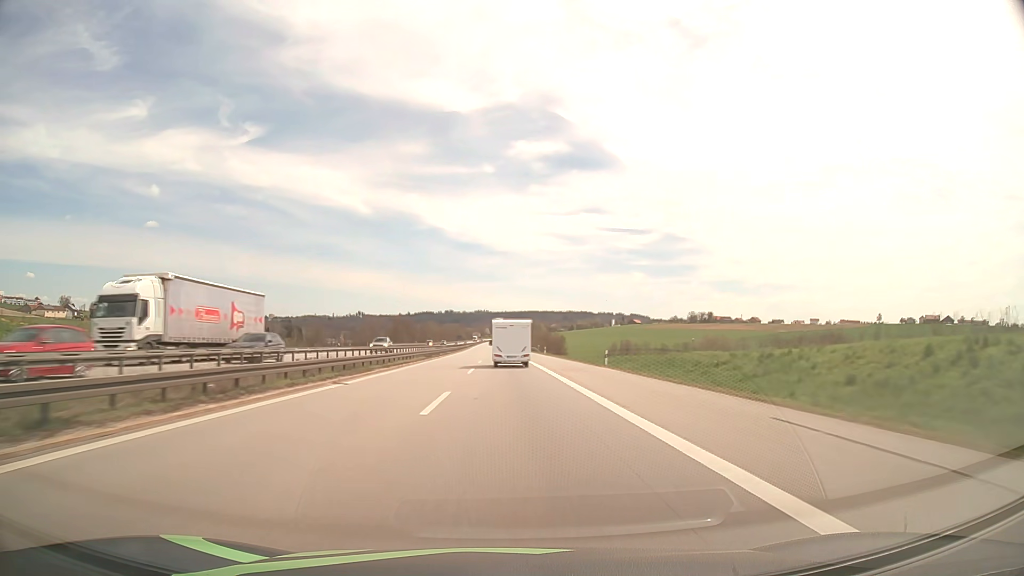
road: motorway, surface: asphalt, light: Day
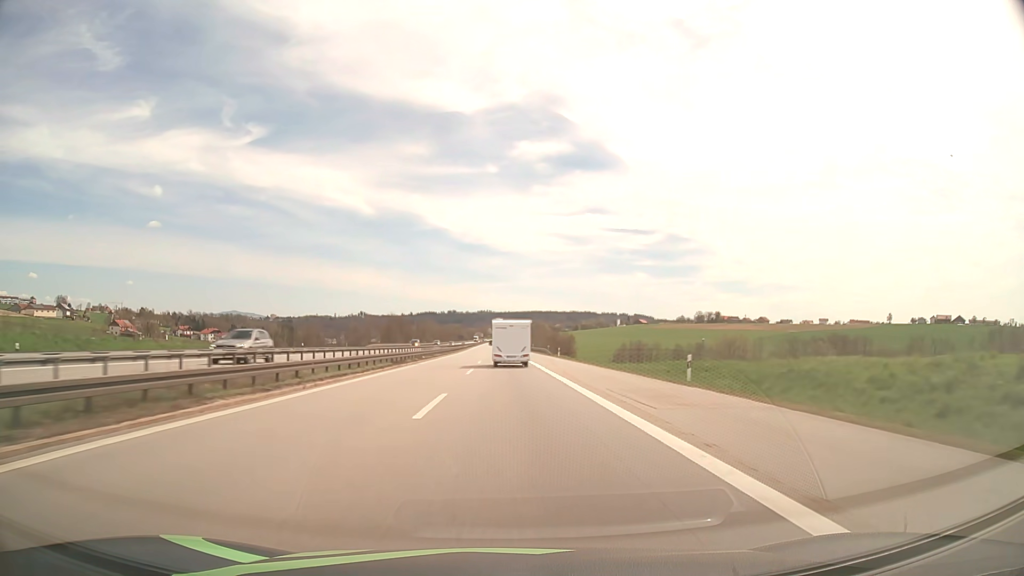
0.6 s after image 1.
(-0.1, +18.8) m; 0°
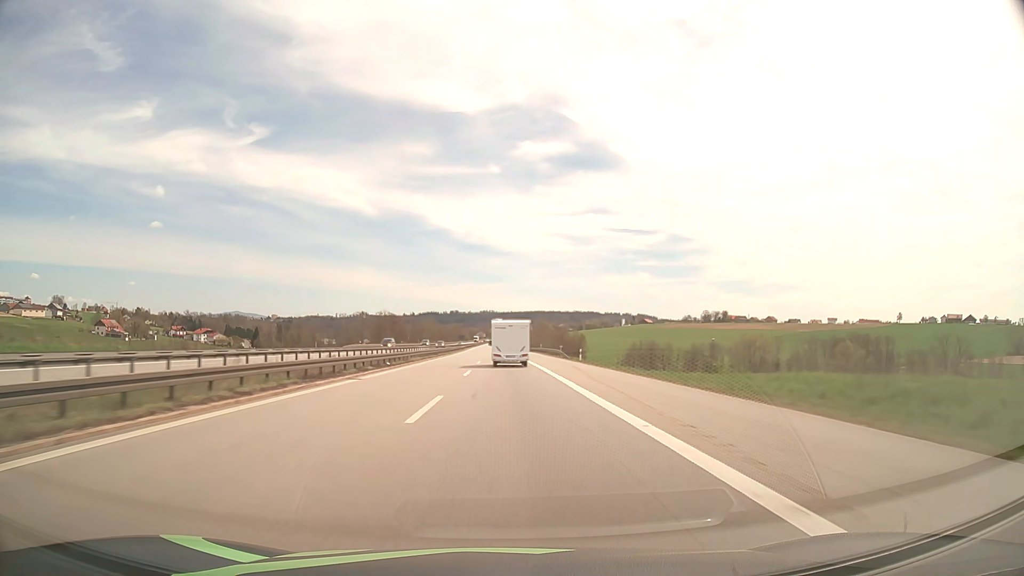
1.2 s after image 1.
(0.0, +18.8) m; 0°
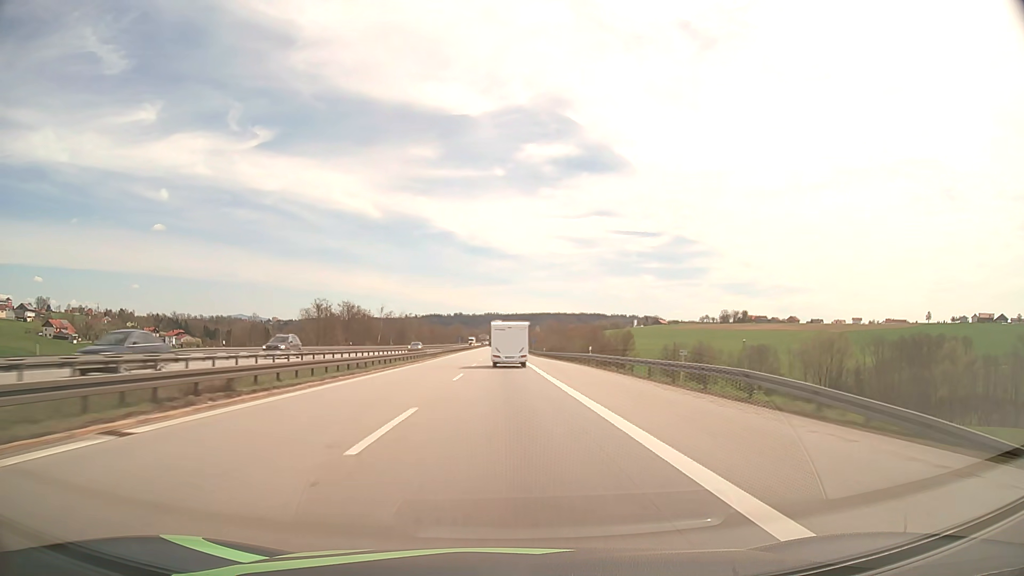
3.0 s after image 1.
(-0.2, +56.5) m; 0°
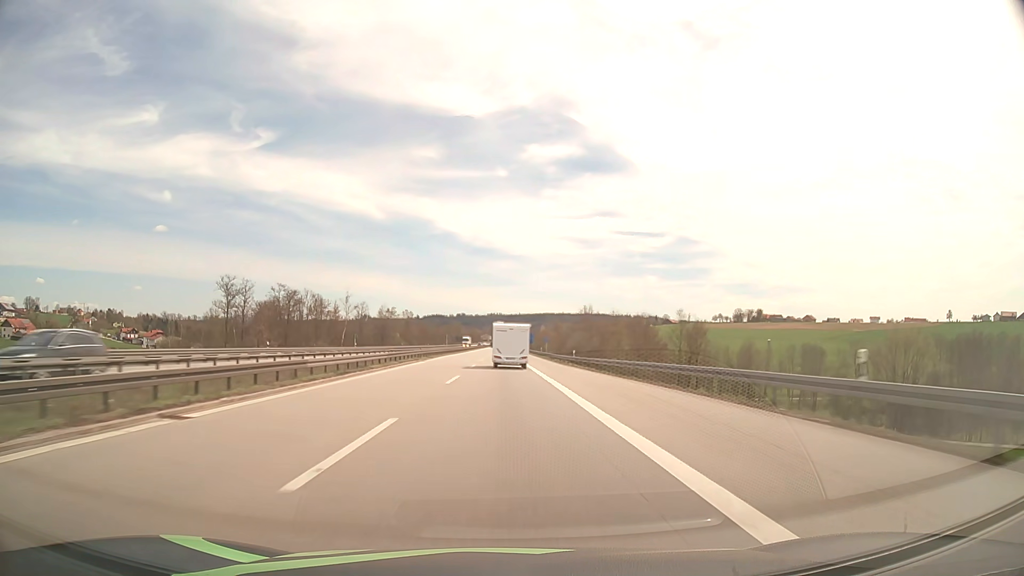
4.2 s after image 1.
(-0.1, +37.8) m; 0°
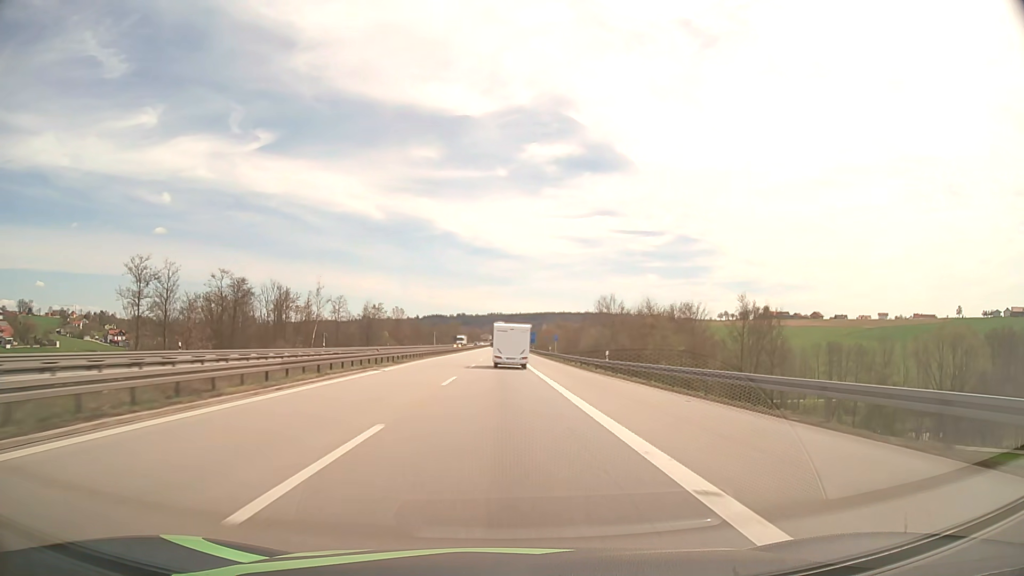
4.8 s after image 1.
(0.0, +19.0) m; 0°
